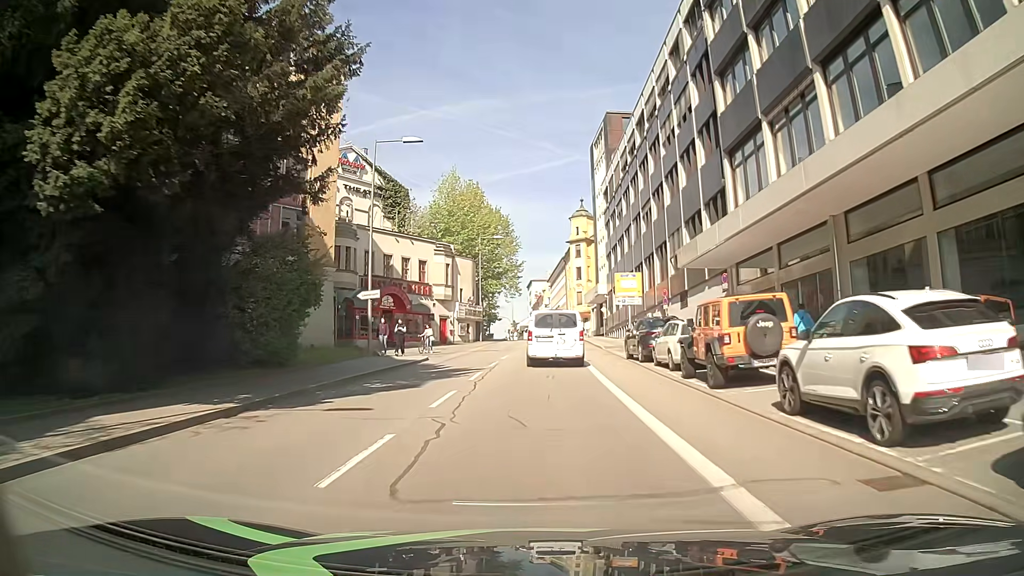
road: tertiary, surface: asphalt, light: Day
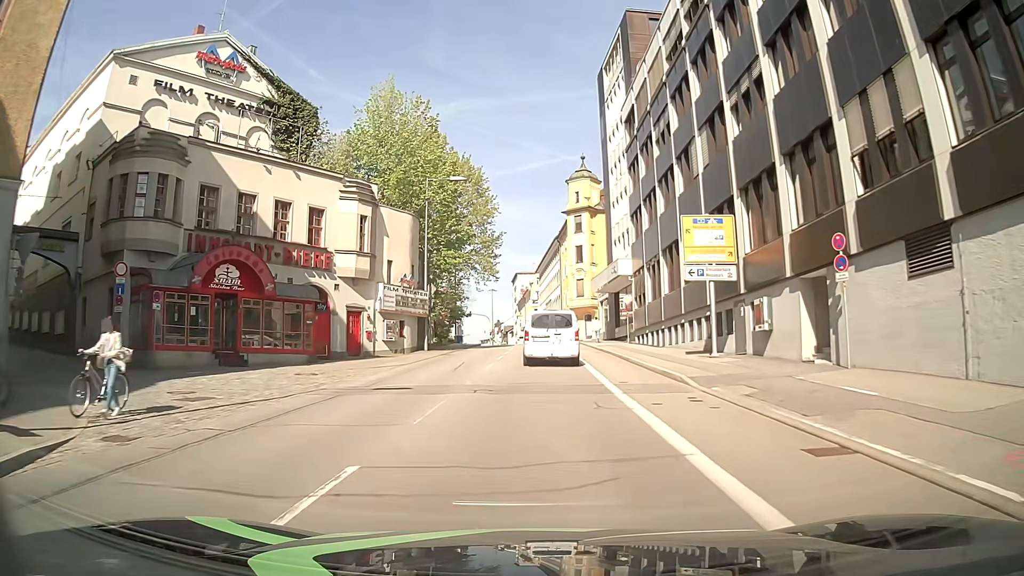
(0.0, +25.9) m; 0°
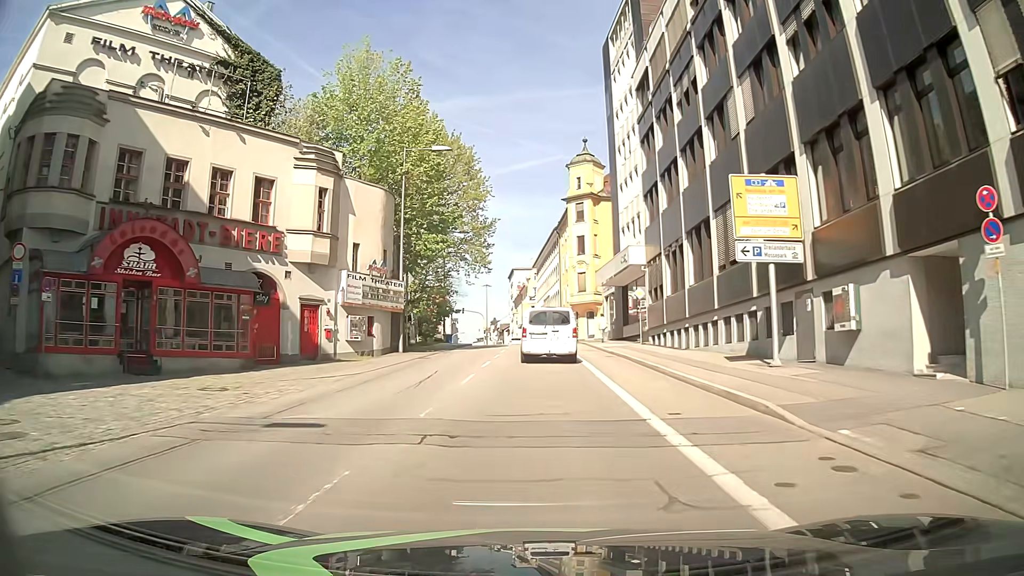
(+0.1, +6.4) m; +2°
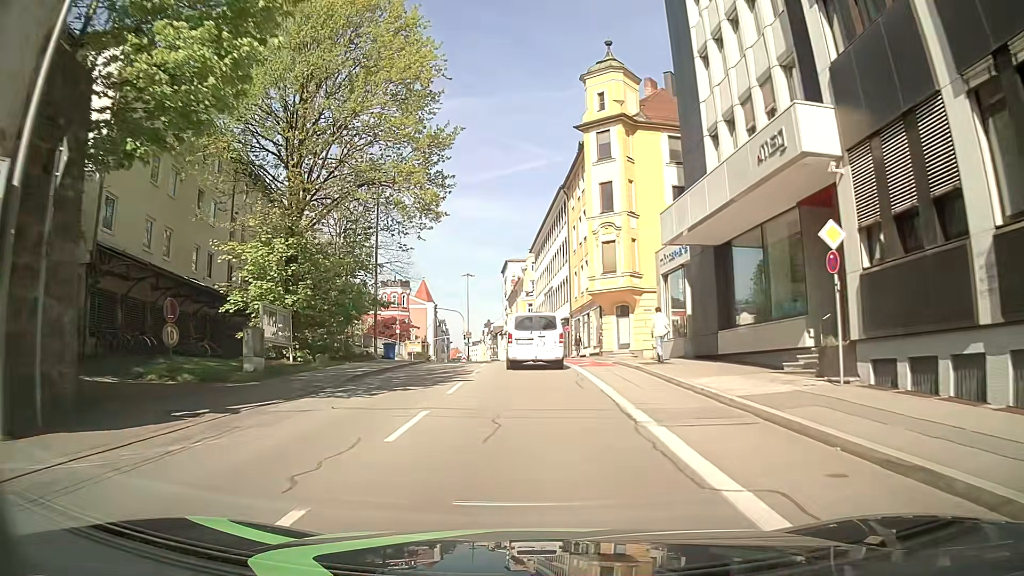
(-0.3, +25.4) m; 0°
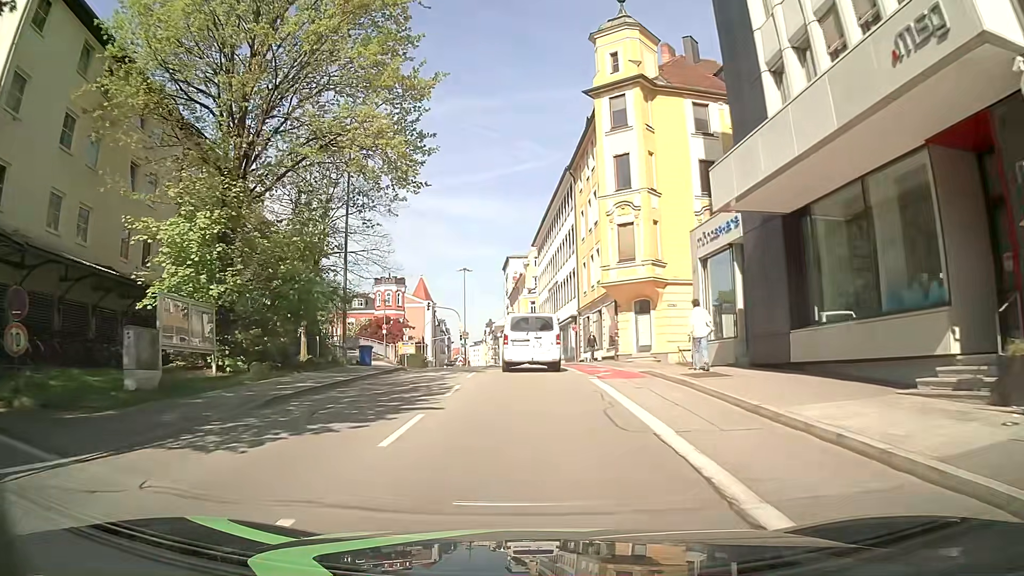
(-0.1, +6.3) m; 0°
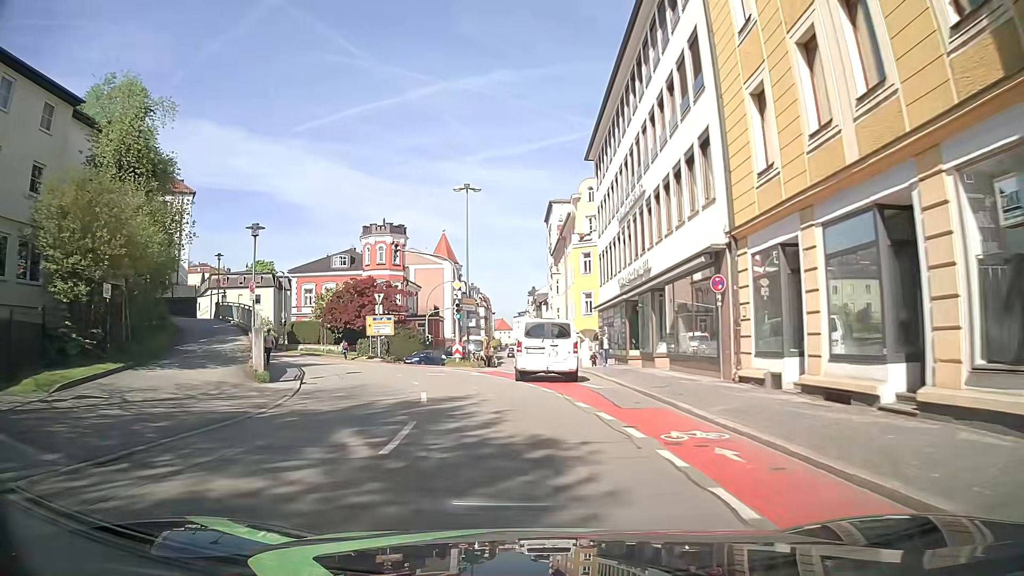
(-1.5, +30.3) m; -6°
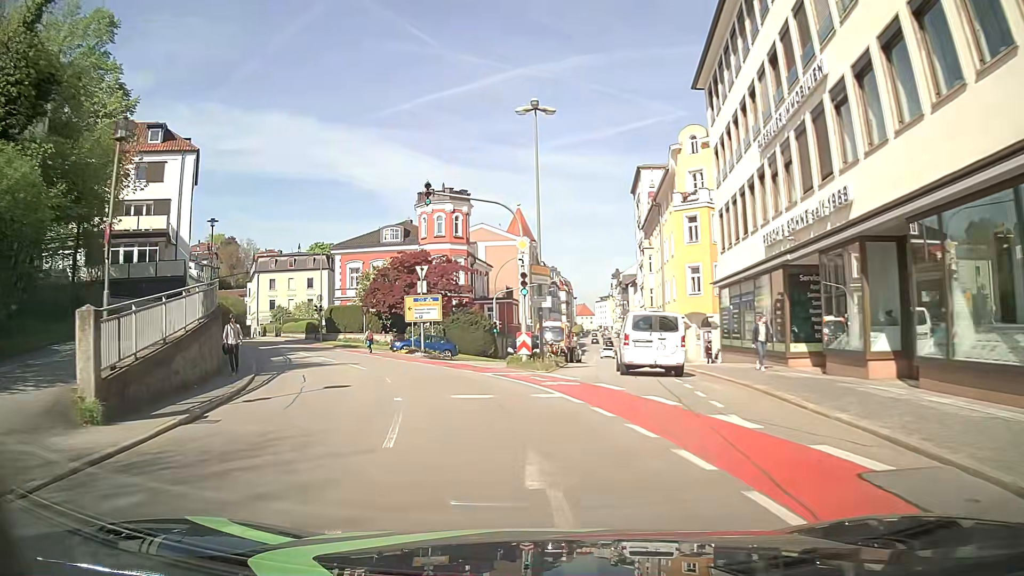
(-0.5, +12.2) m; -7°
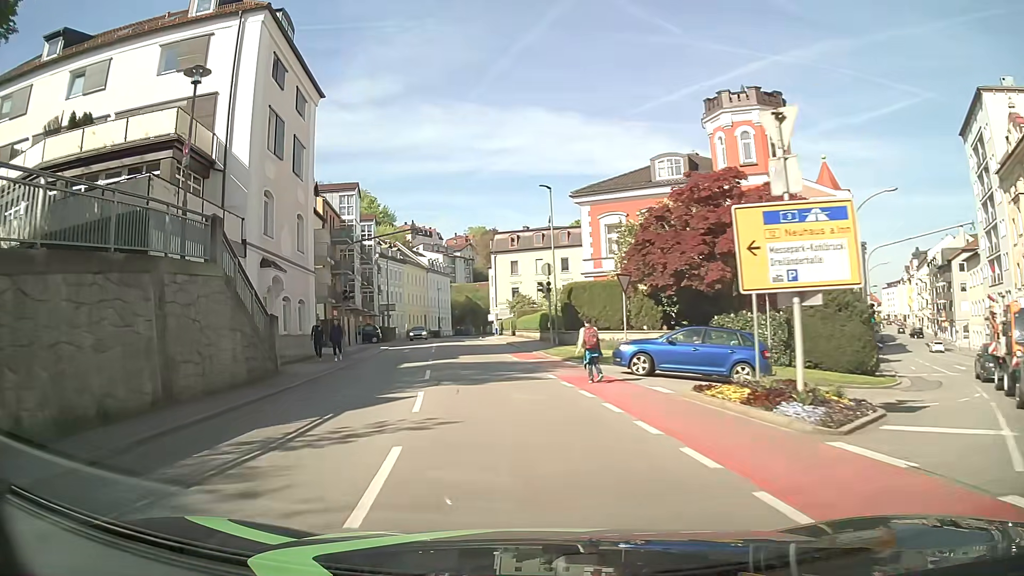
(-4.6, +24.3) m; -23°
(-1, +10) (-2, +20) (-3, +30) (-4, +40) (-6, +50) (-7, +60) (-9, +69) (-10, +79) (-11, +89) (-11, +99) m
